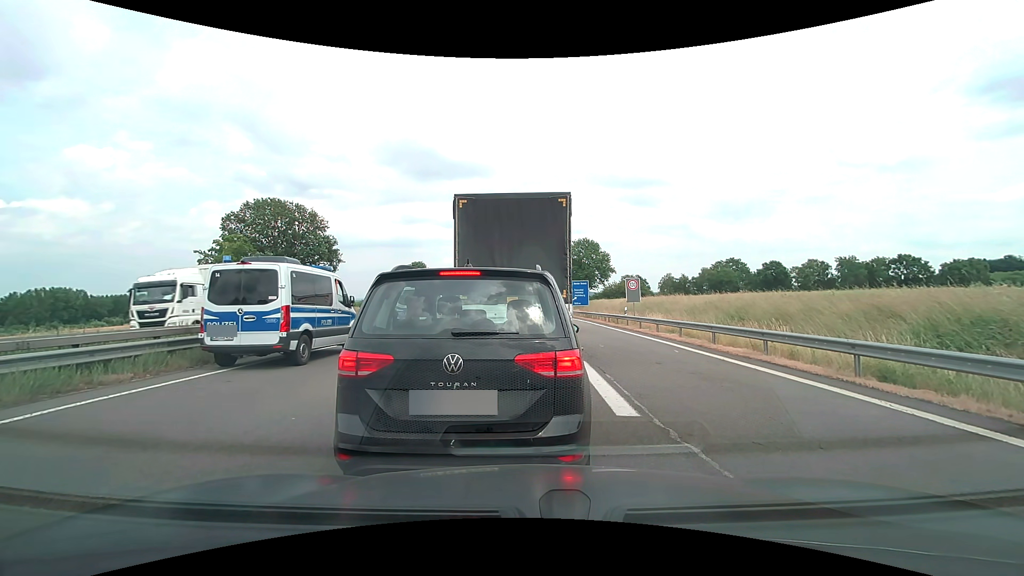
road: motorway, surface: asphalt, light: Day
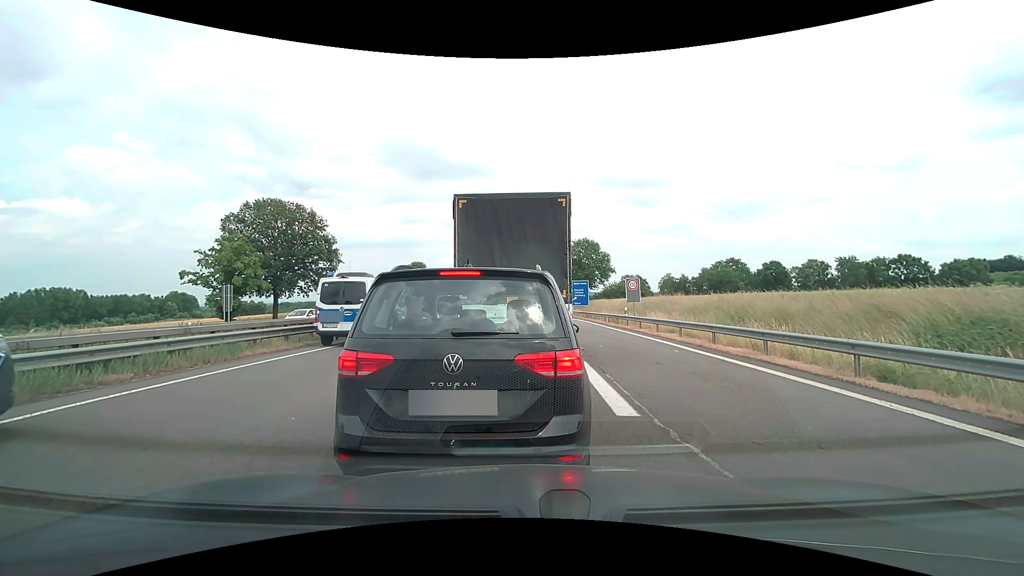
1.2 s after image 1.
(0.0, 0.0) m; 0°
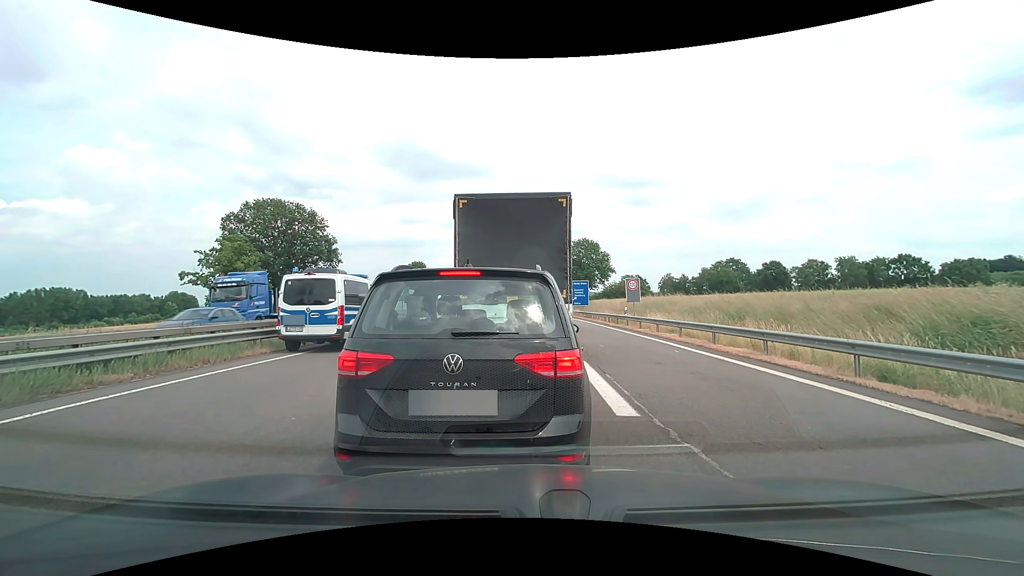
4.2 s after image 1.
(0.0, 0.0) m; 0°
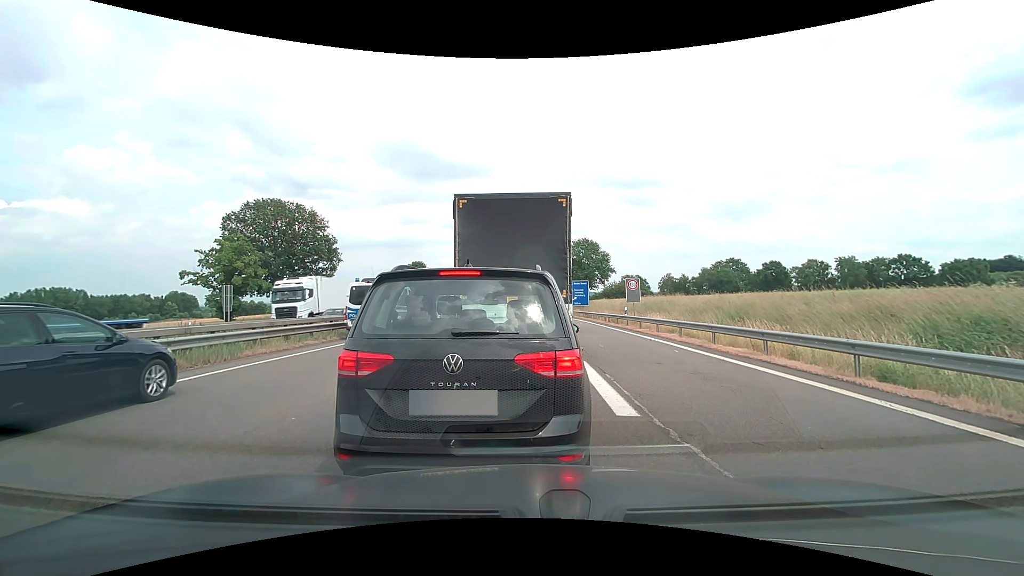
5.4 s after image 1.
(0.0, 0.0) m; 0°
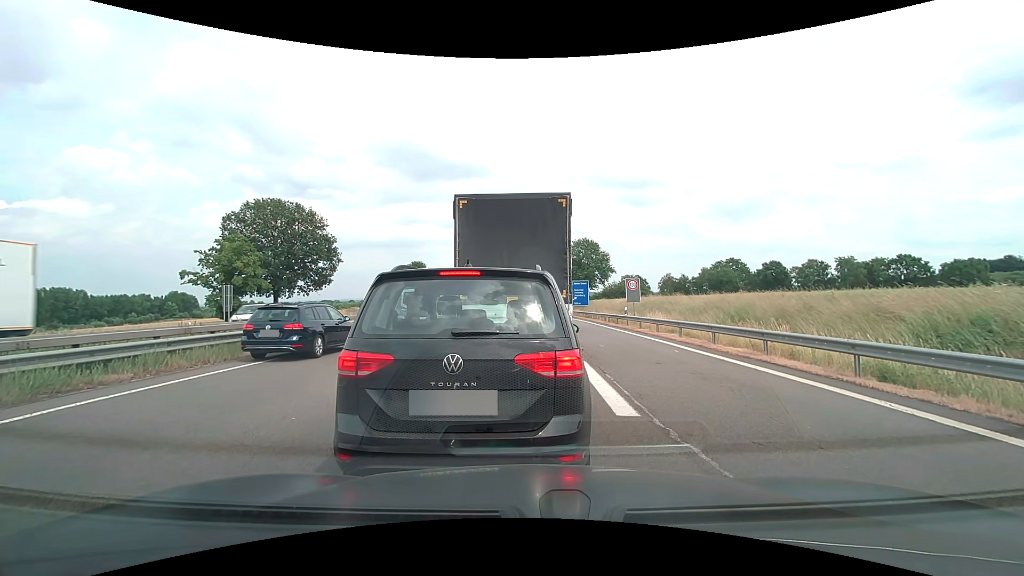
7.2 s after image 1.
(0.0, 0.0) m; 0°
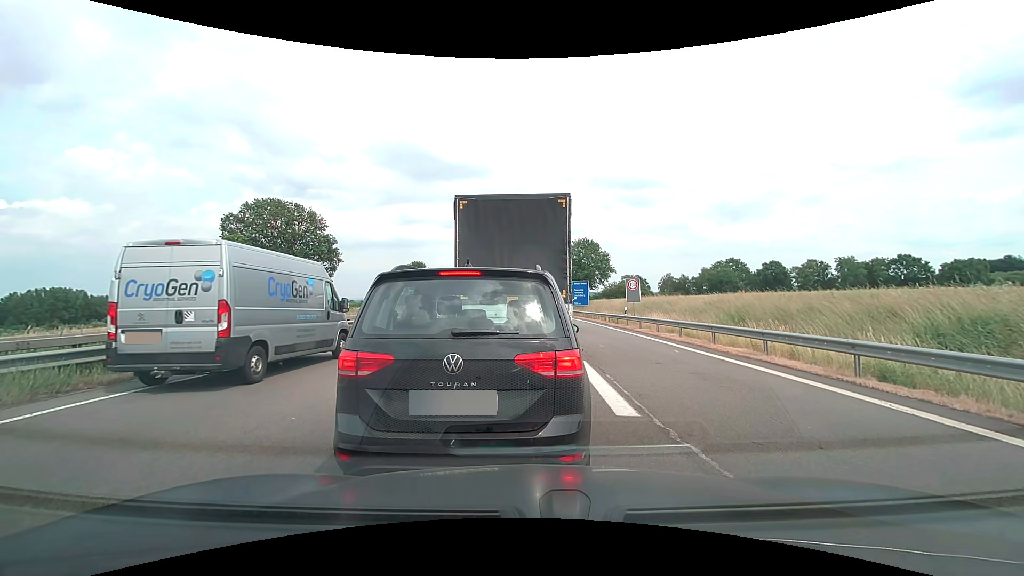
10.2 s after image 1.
(0.0, 0.0) m; 0°
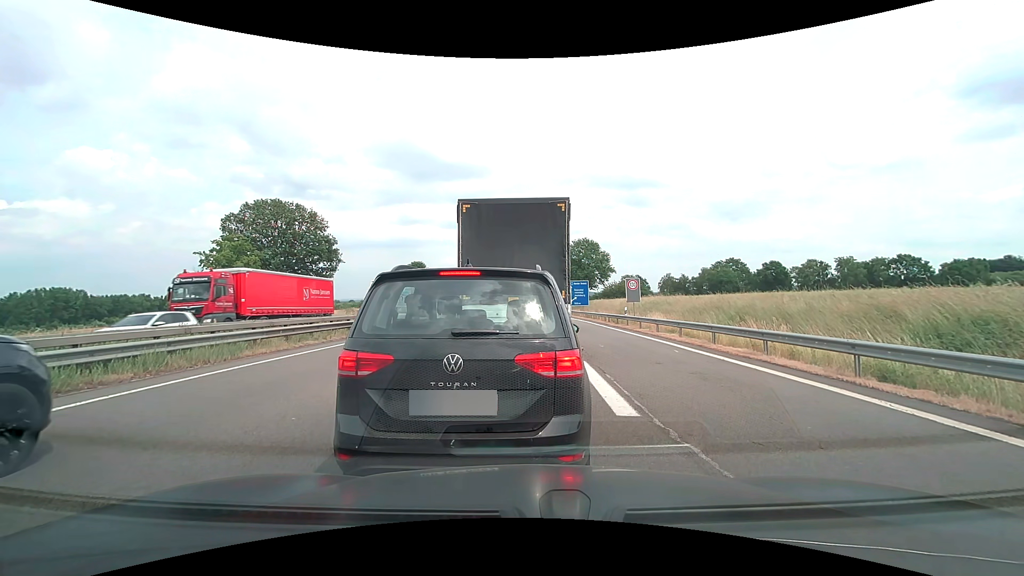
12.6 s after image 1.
(0.0, 0.0) m; 0°
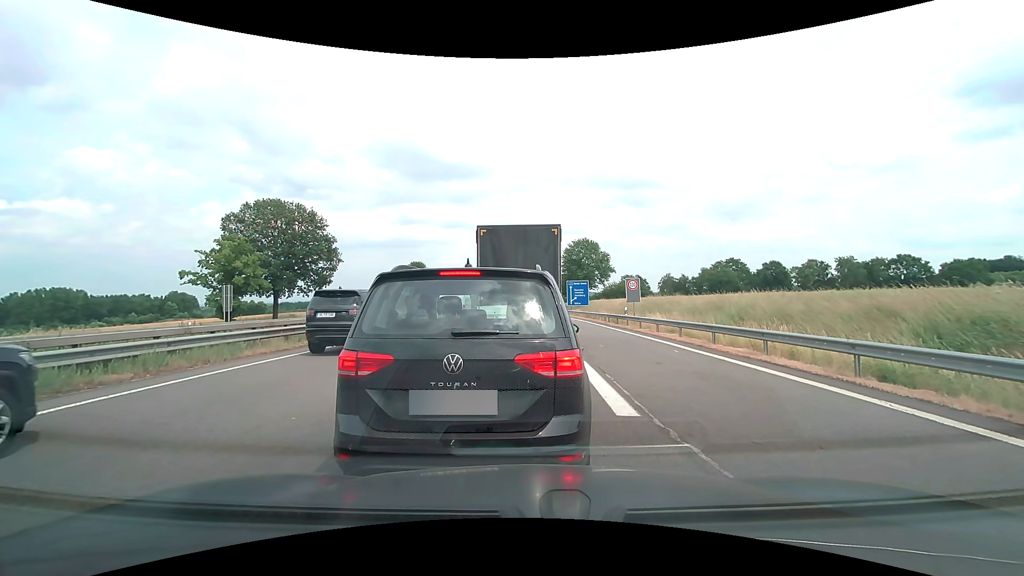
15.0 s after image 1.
(0.0, 0.0) m; 0°
(0, +10) (0, +20) (0, +30) (0, +40) (0, +50) (0, +60) (0, +70) (0, +80) (0, +90) (0, +100) m
